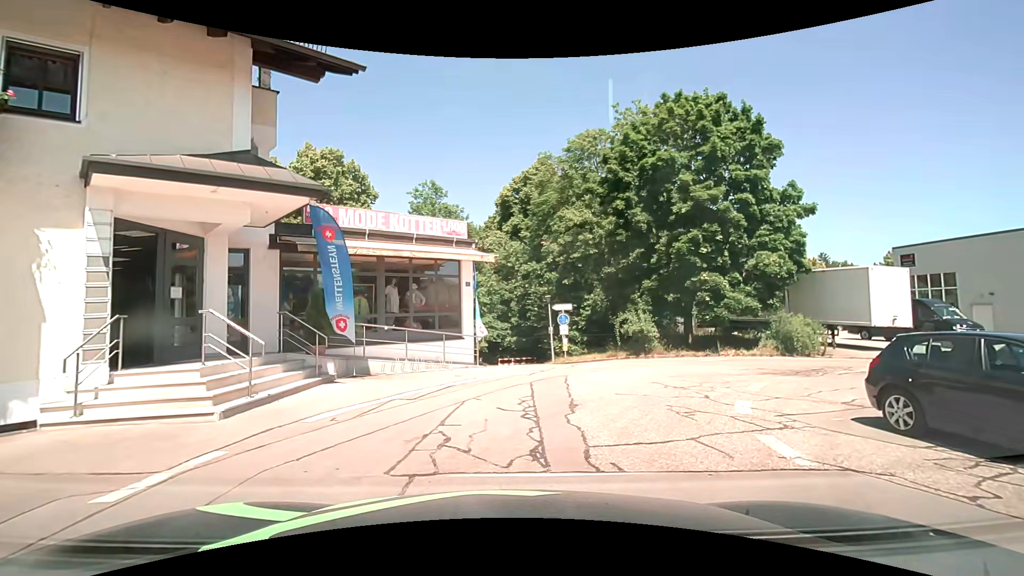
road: service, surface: asphalt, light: Day
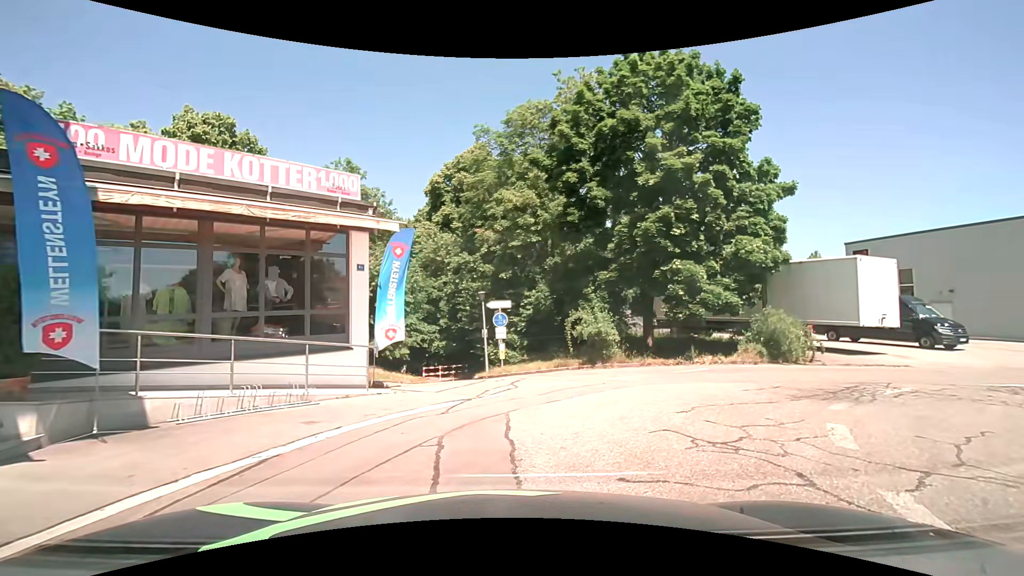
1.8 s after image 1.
(+0.3, +5.4) m; +6°
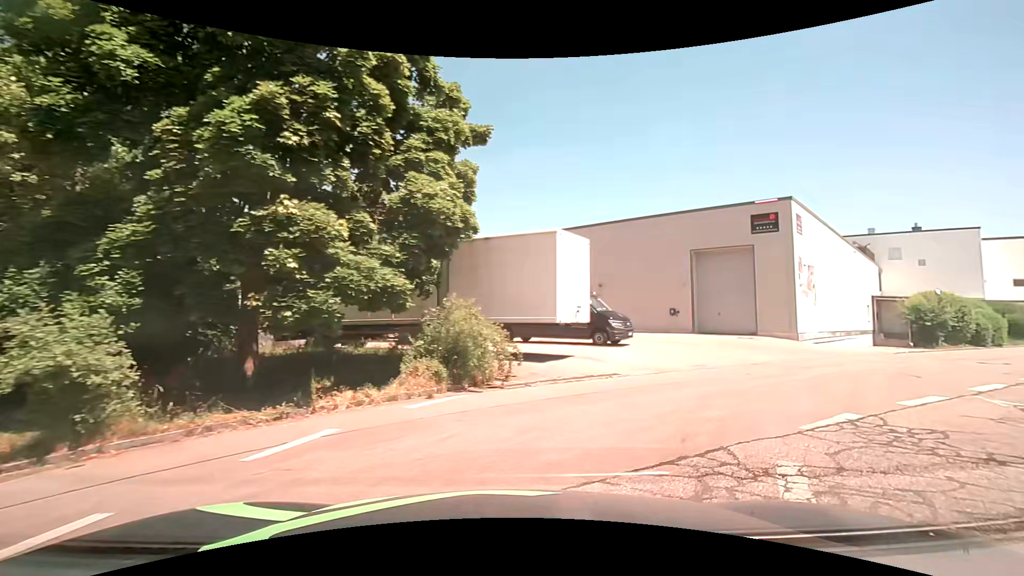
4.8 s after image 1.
(+3.1, +9.4) m; +38°
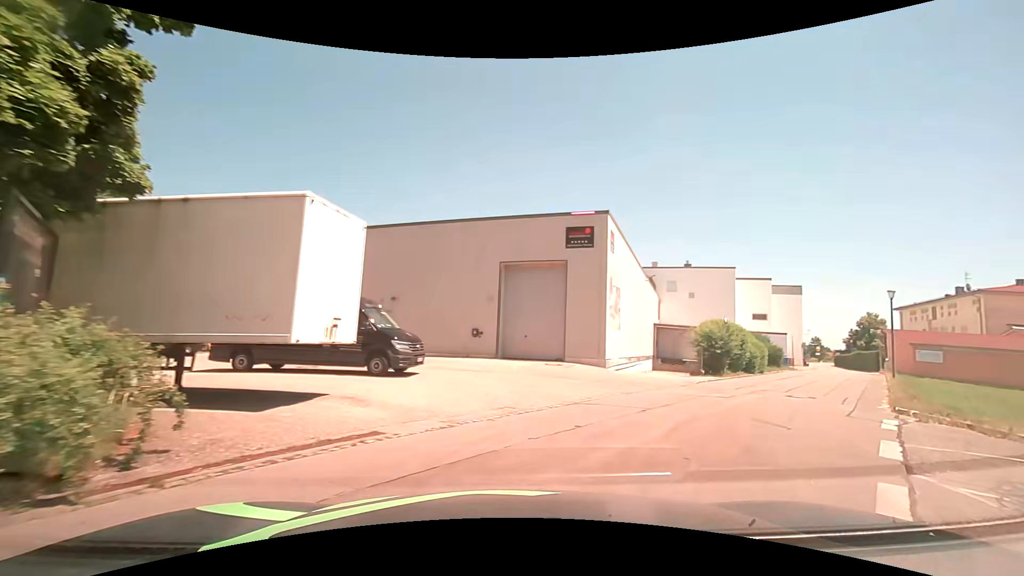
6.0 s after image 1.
(+1.0, +5.4) m; +21°
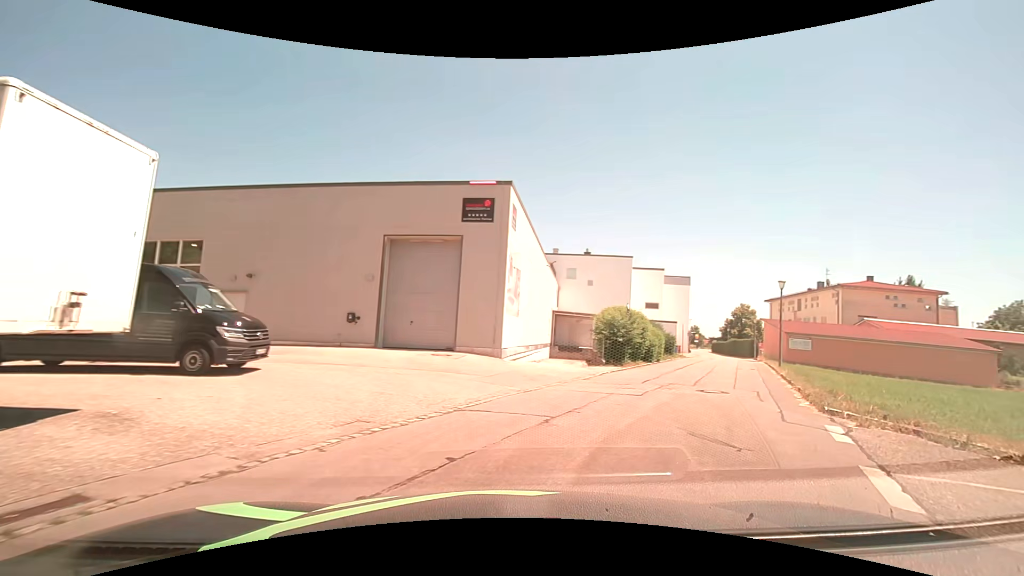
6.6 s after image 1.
(+0.3, +3.0) m; +12°
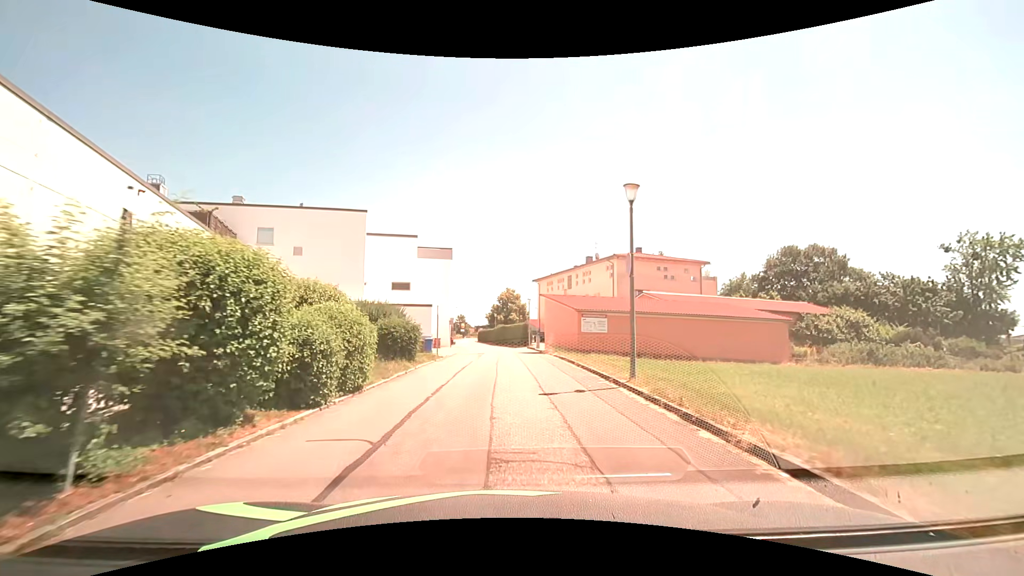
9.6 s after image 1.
(+6.8, +18.1) m; +27°
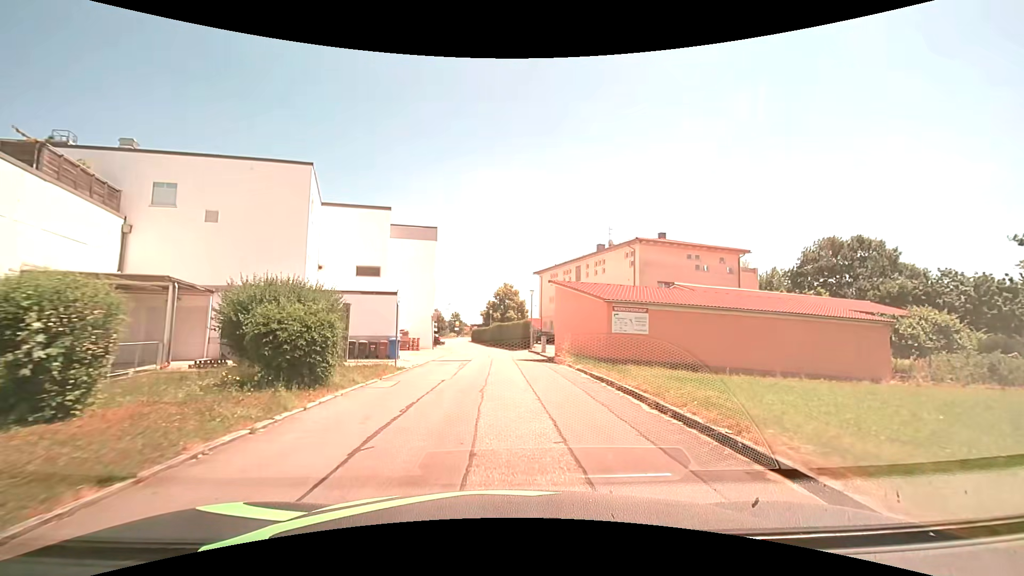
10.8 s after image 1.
(0.0, +10.2) m; +1°
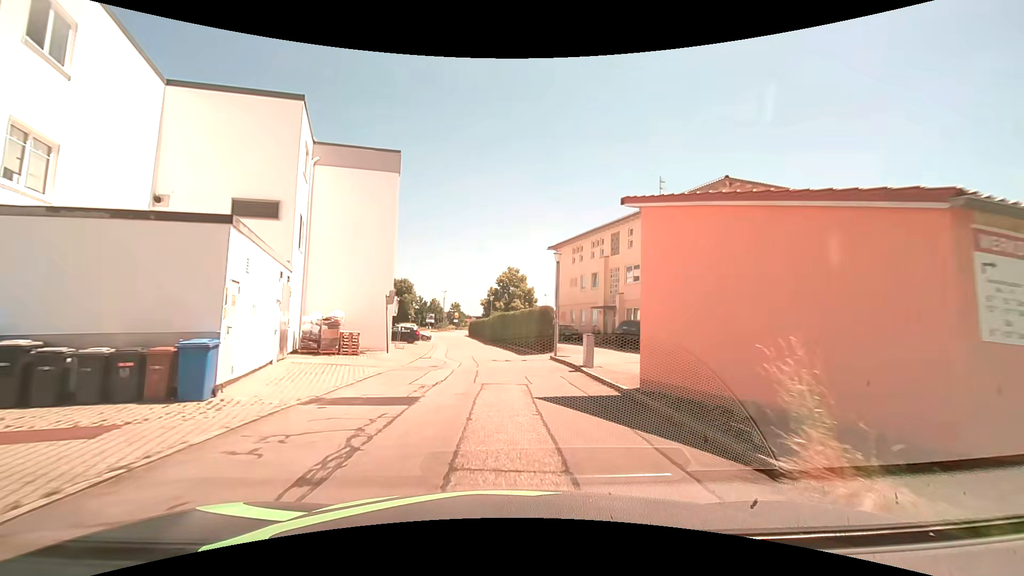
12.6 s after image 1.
(-0.3, +16.9) m; -1°
(0, +10) (0, +20) (-1, +30) (-2, +40) (-3, +50) (-4, +60) (-6, +70) (-8, +79) (-9, +89) (-9, +99) m
